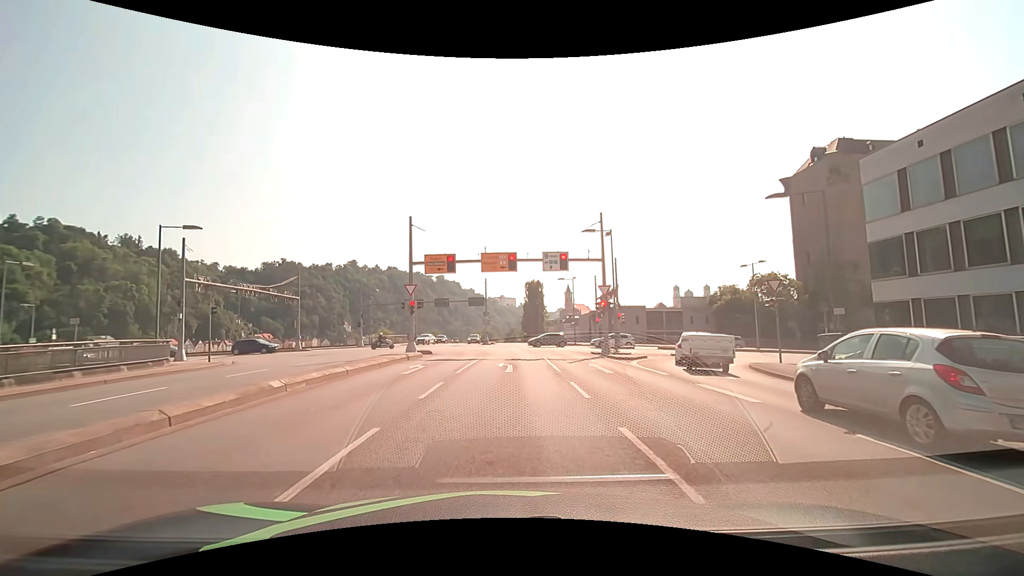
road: primary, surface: asphalt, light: Day
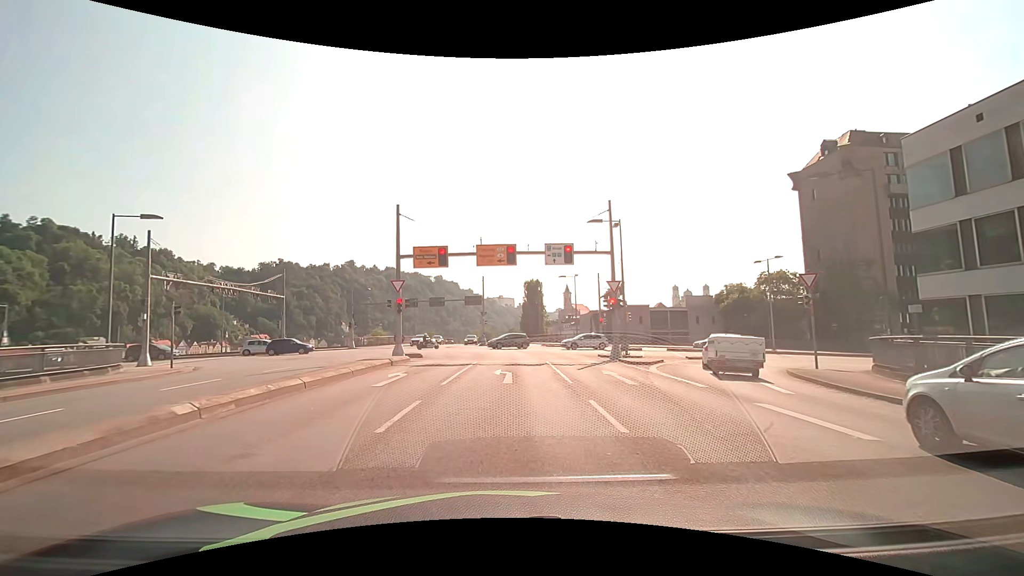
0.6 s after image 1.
(0.0, +3.1) m; 0°
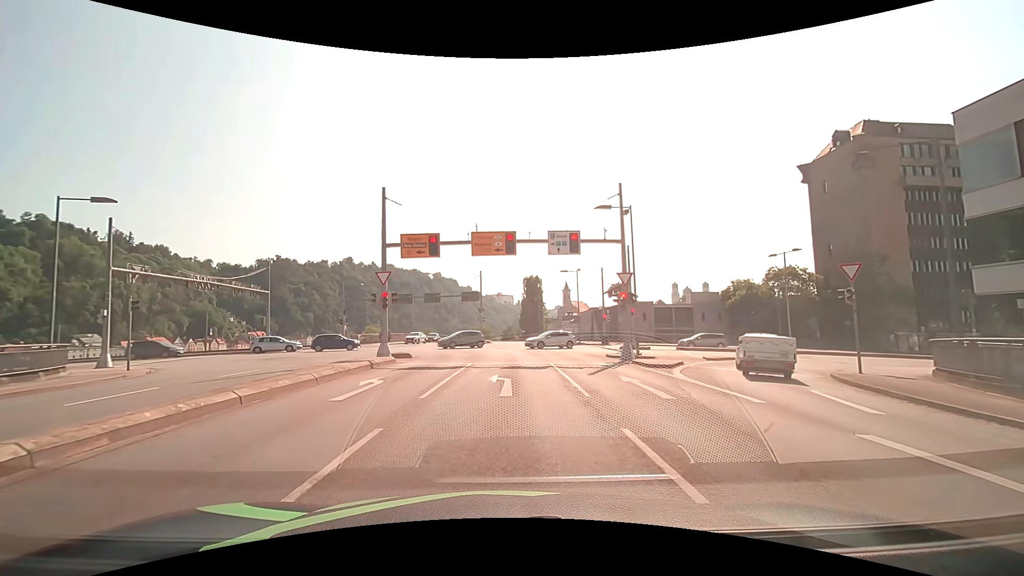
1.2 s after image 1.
(0.0, +2.9) m; 0°
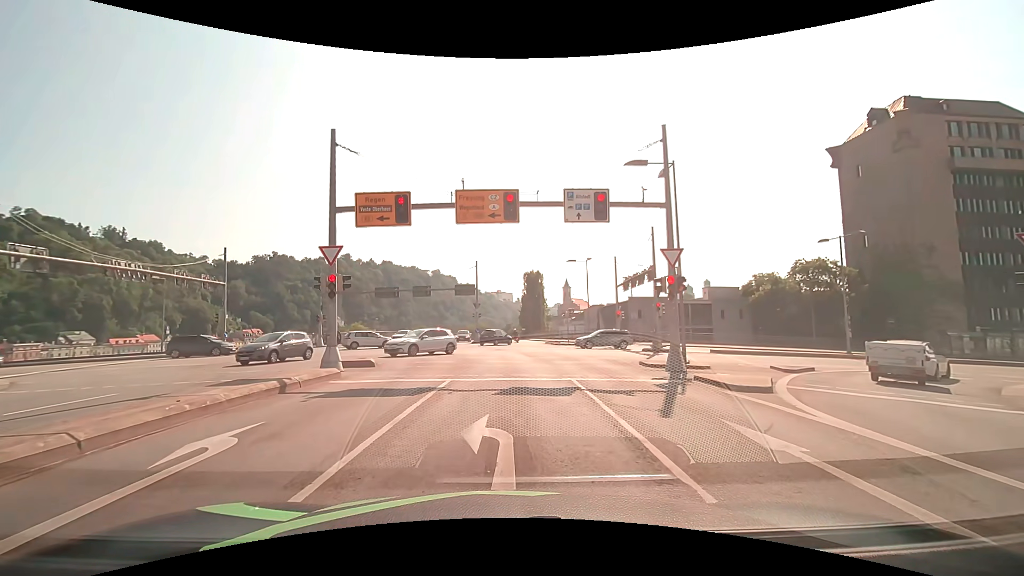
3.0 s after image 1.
(0.0, +7.0) m; 0°
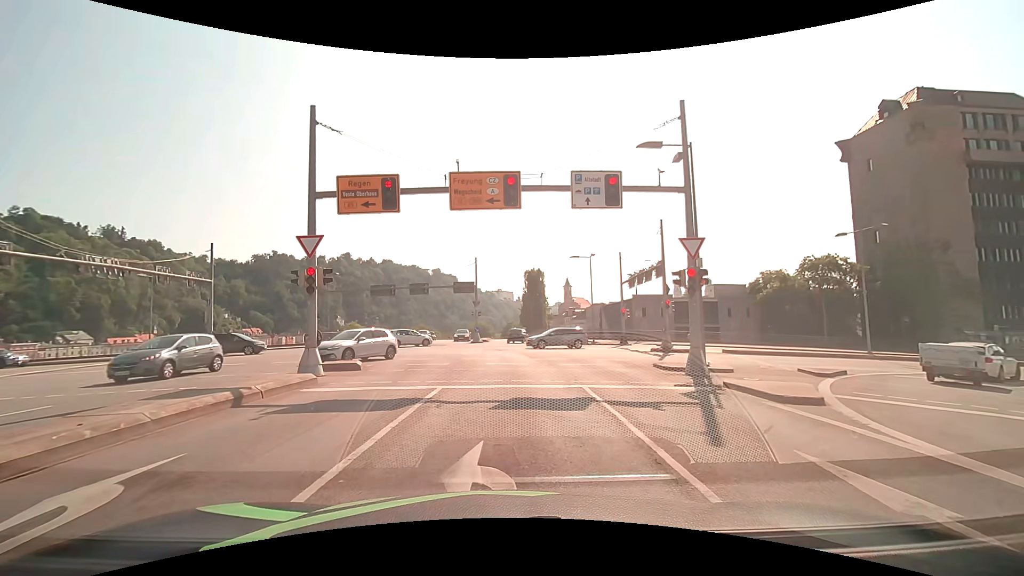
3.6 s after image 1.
(0.0, +1.8) m; -1°
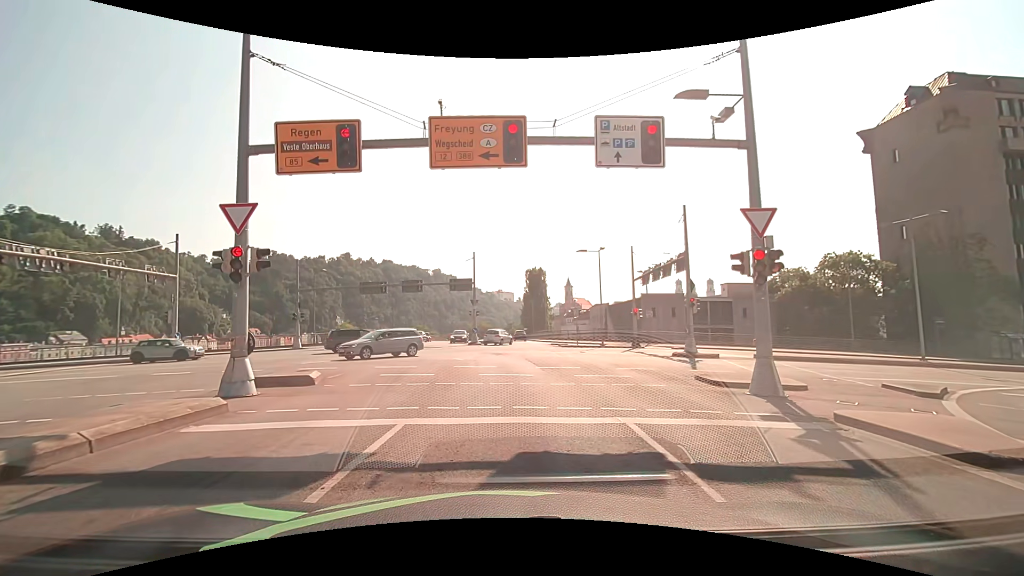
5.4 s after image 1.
(0.0, +4.0) m; -1°
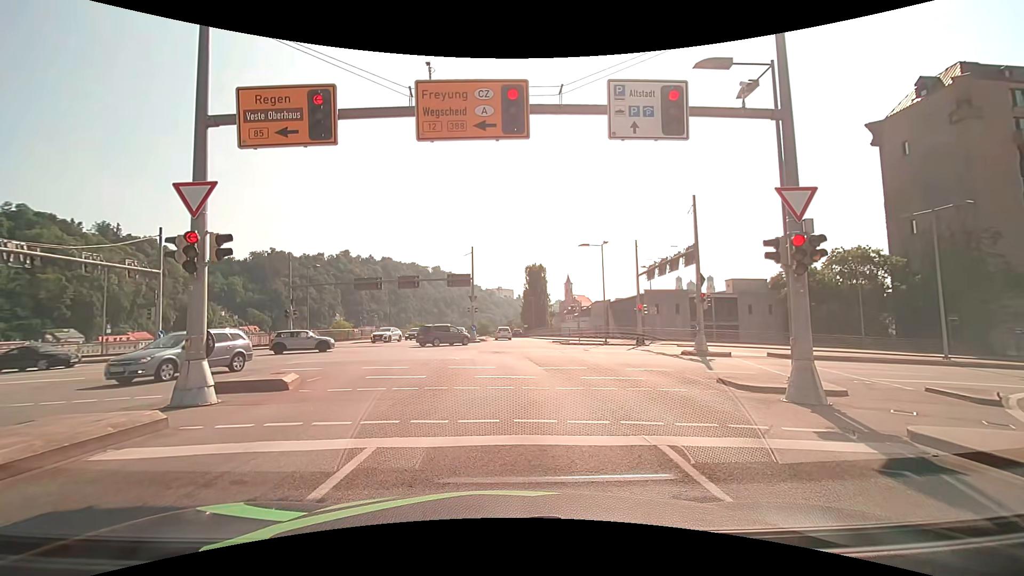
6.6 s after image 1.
(0.0, +1.5) m; -2°
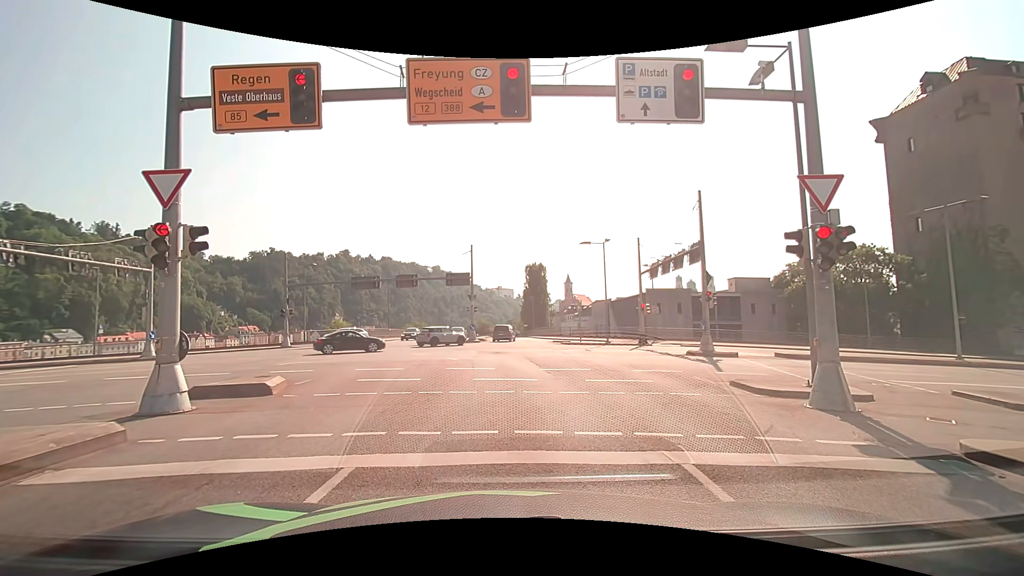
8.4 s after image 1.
(0.0, +0.8) m; 0°
(0, +10) (+1, +20) (-2, +30) (-8, +37) (-17, +41) (-27, +42) (-37, +42) (-47, +43) (-57, +43) (-67, +44) m
